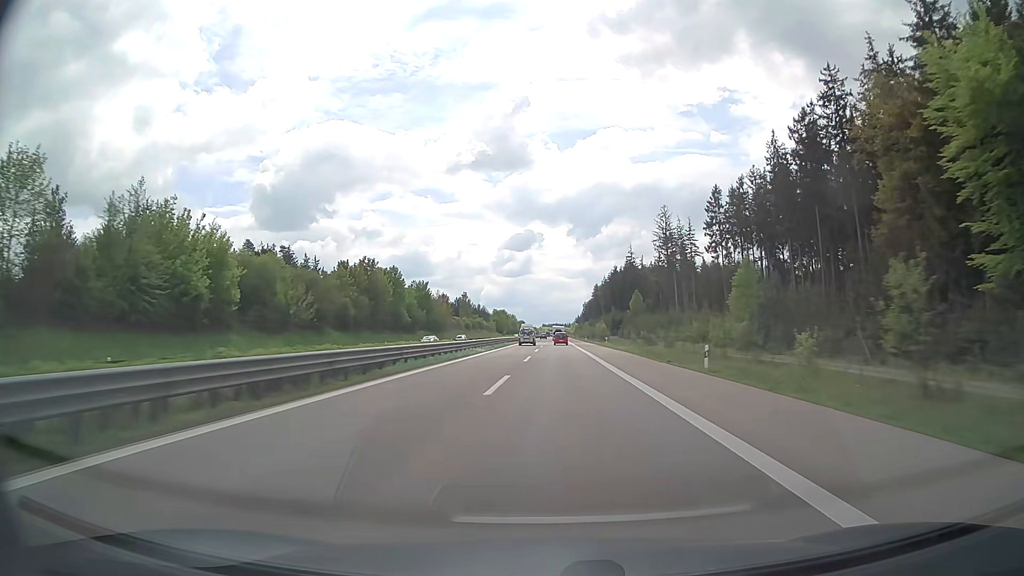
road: trunk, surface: asphalt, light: Day
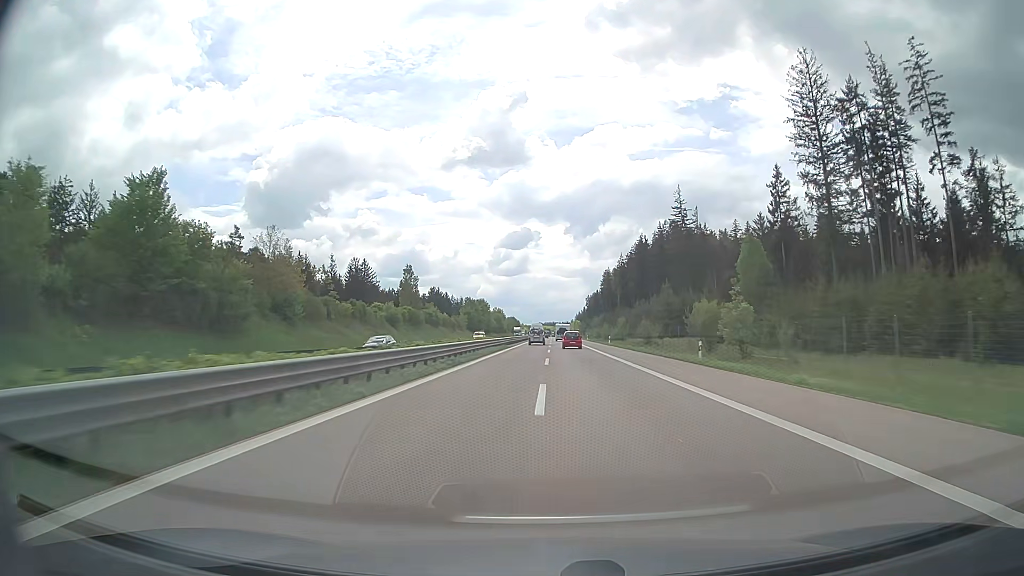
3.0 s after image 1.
(+0.2, +93.7) m; 0°
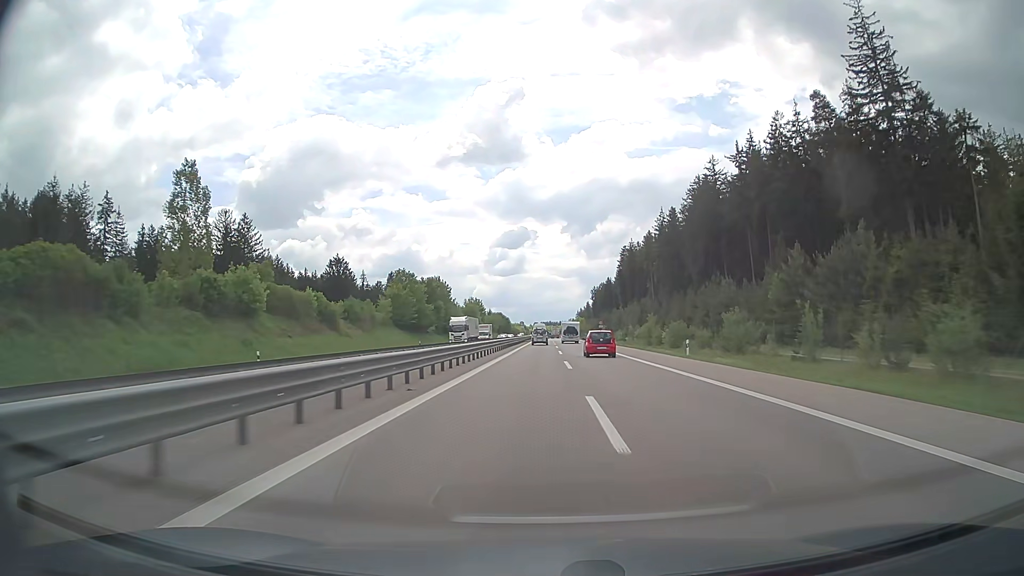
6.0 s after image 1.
(+0.2, +93.5) m; 0°
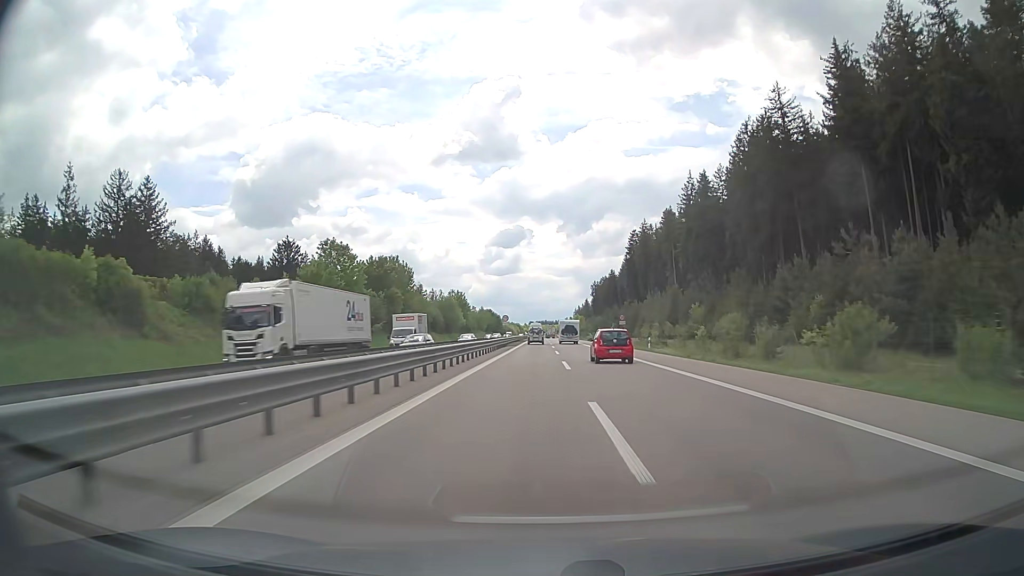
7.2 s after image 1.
(+0.1, +37.2) m; 0°
(0, +10) (0, +20) (0, +30) (0, +40) (0, +50) (0, +60) (0, +70) (0, +80) (0, +90) (0, +100) m
